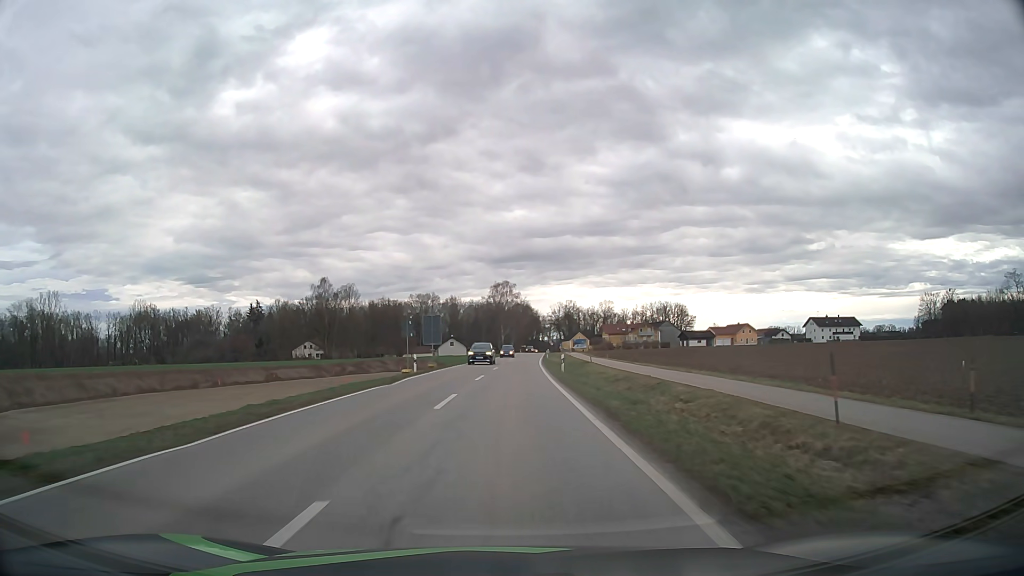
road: tertiary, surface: asphalt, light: Day
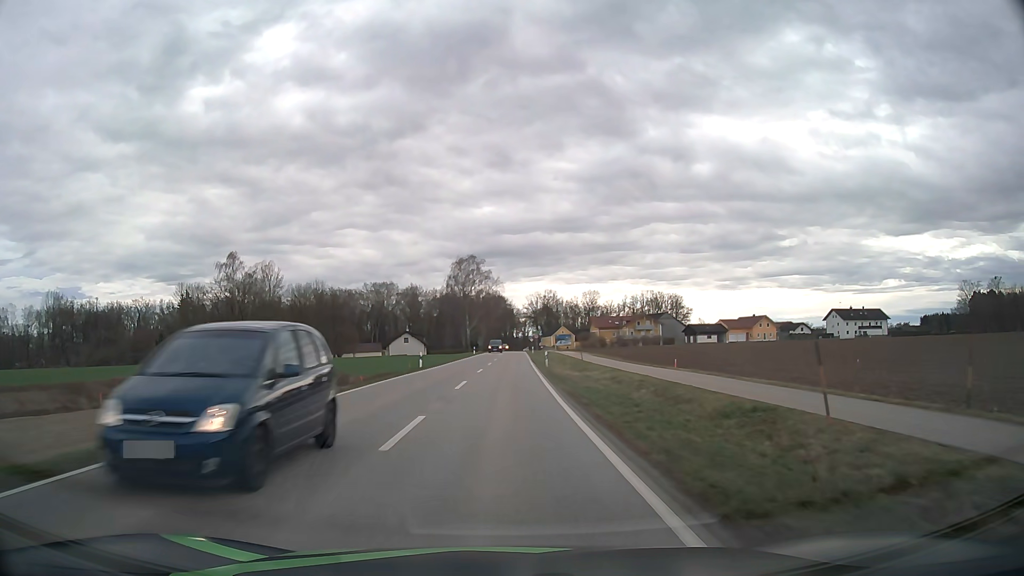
(+0.8, +42.0) m; +2°
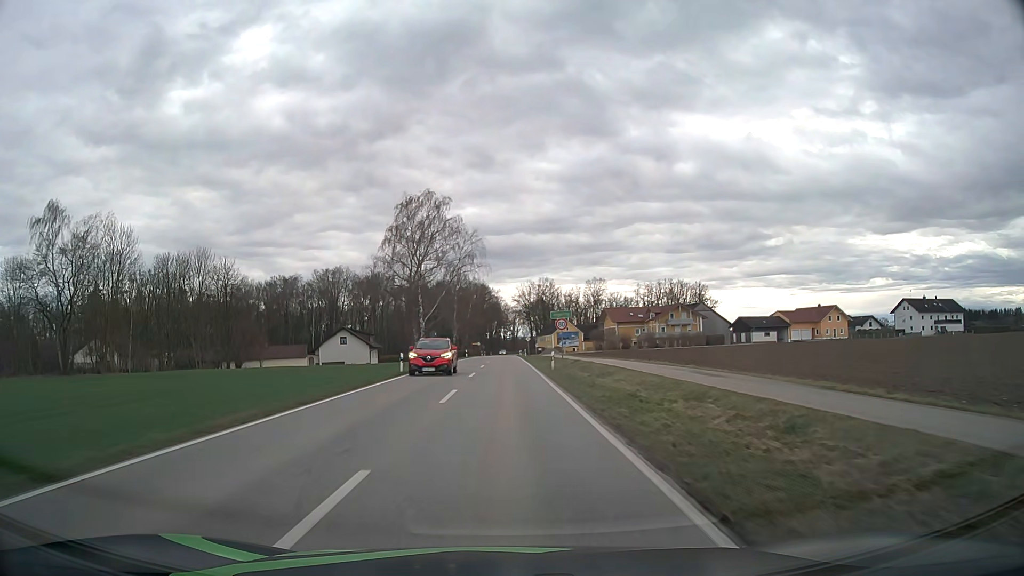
(+0.5, +53.3) m; +1°
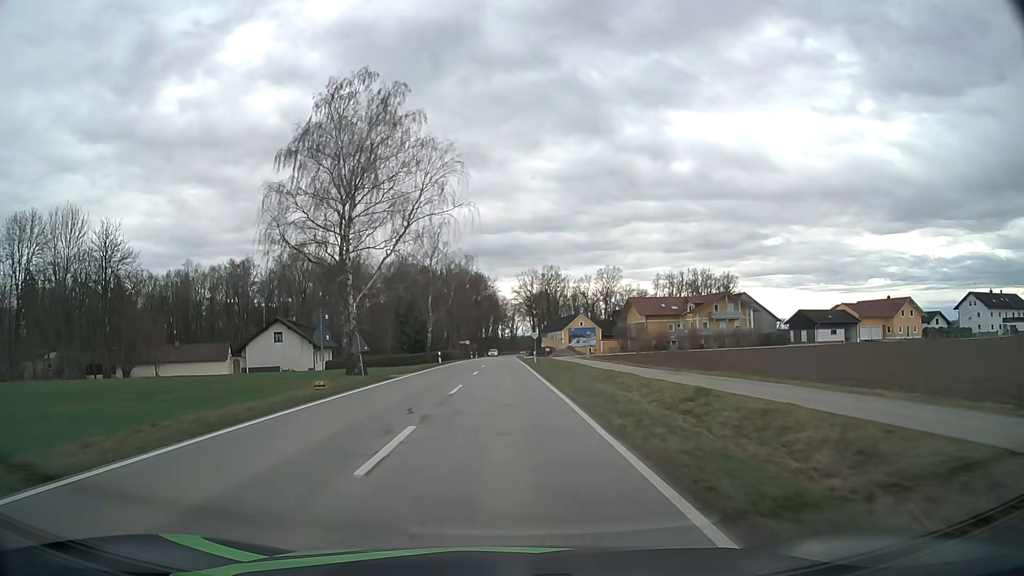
(0.0, +32.2) m; 0°
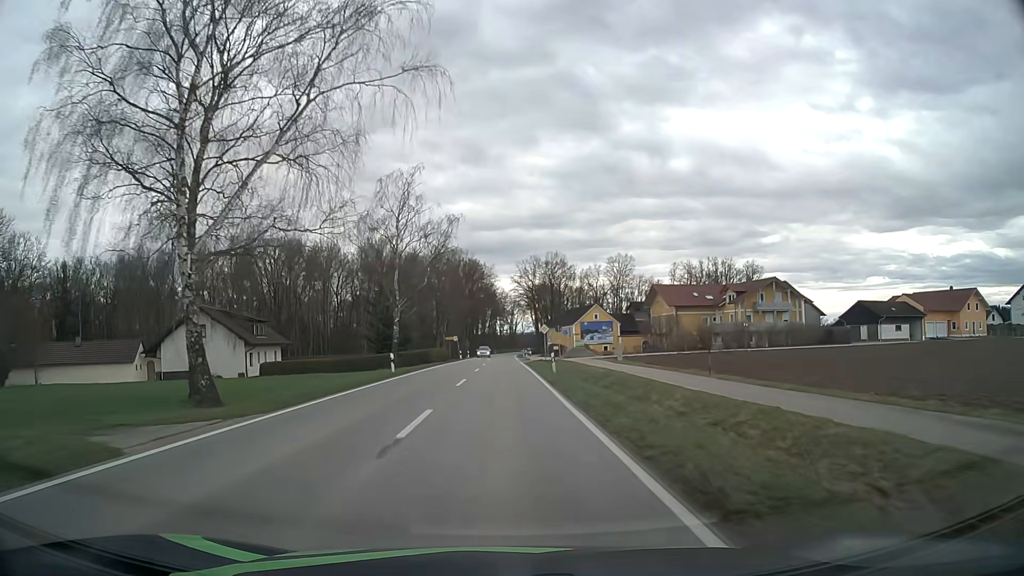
(0.0, +21.5) m; 0°
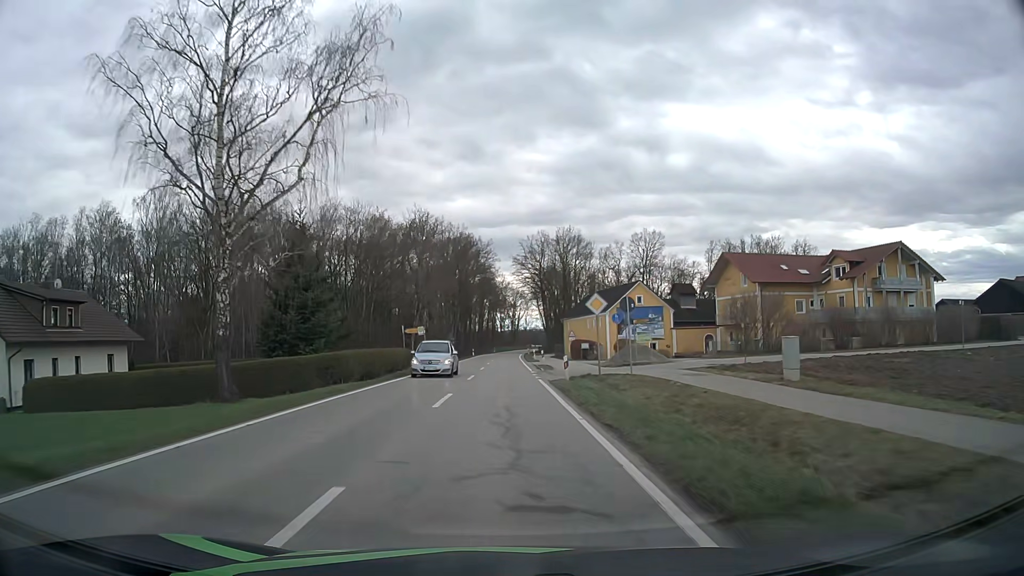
(-0.1, +32.4) m; 0°
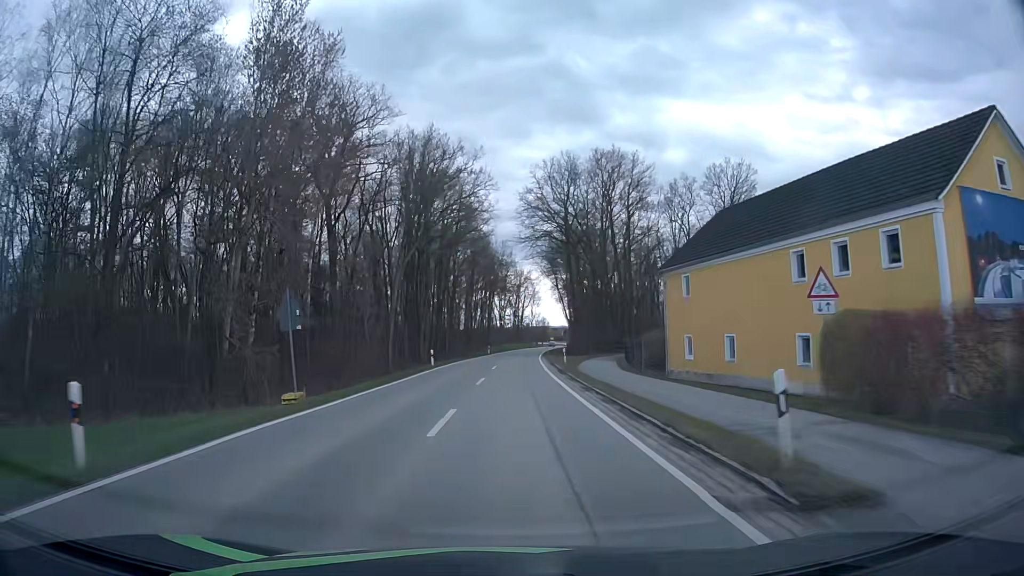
(-0.3, +54.2) m; 0°
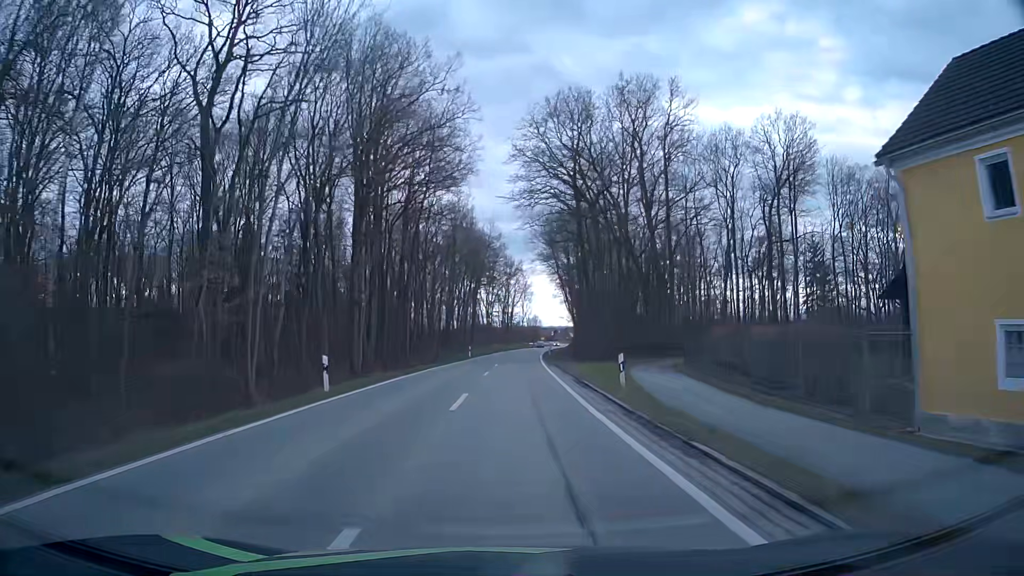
(+0.1, +21.6) m; +1°
(0, +10) (0, +20) (+1, +30) (+1, +40) (+1, +50) (+2, +60) (+2, +70) (+3, +80) (+4, +90) (+4, +100) m
